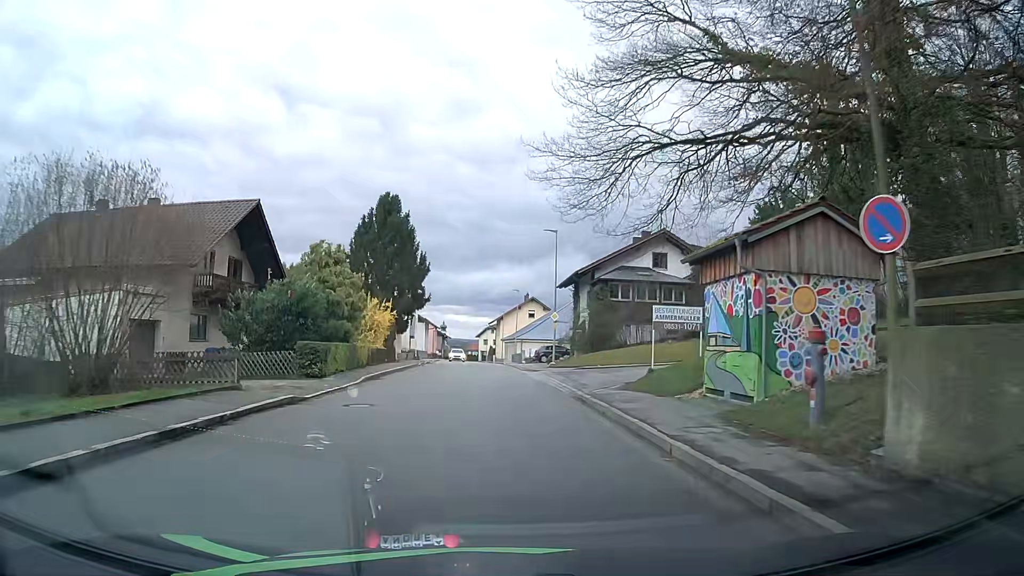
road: tertiary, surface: asphalt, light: Day
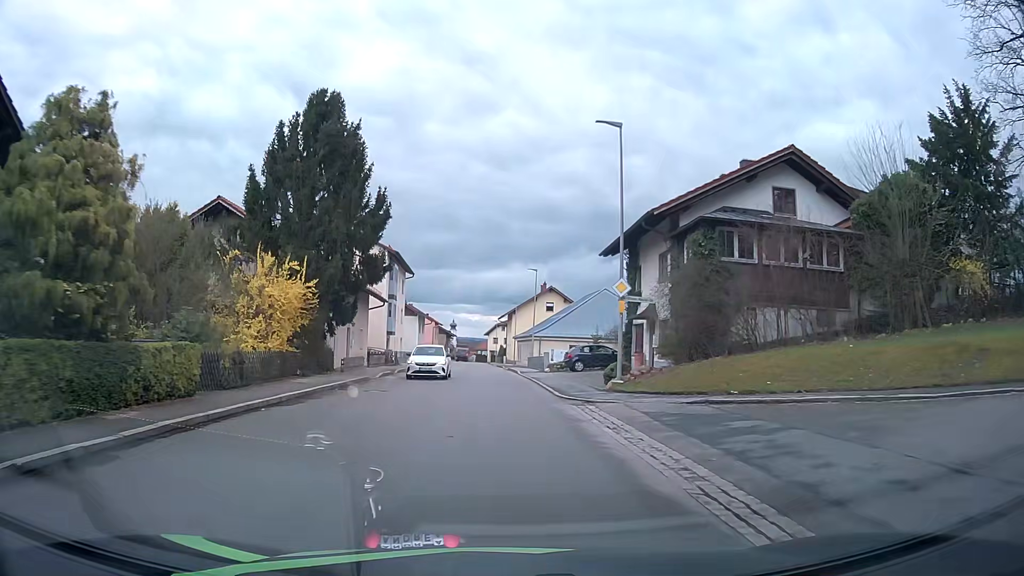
(-0.2, +19.4) m; -1°
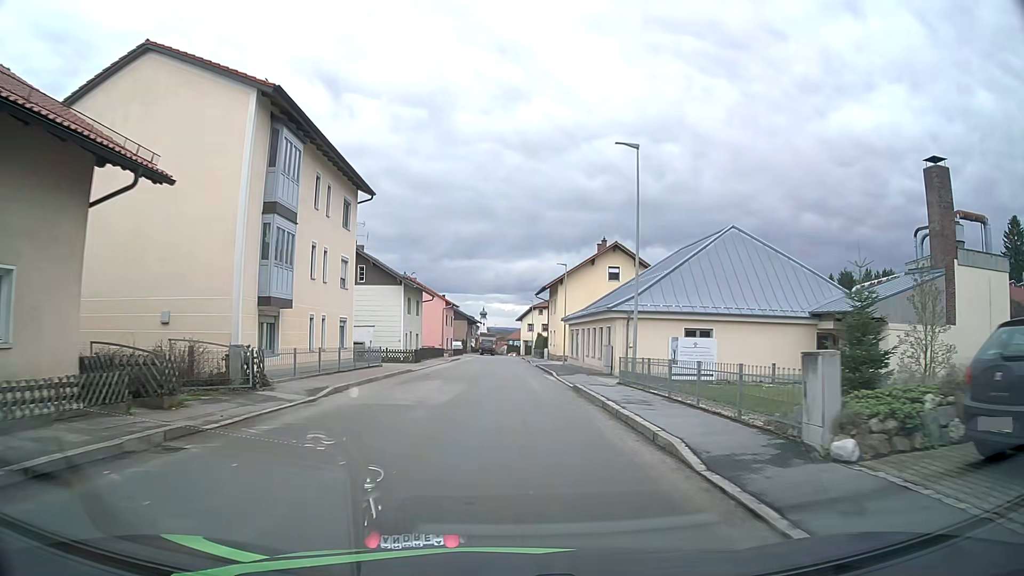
(-0.9, +32.1) m; -2°
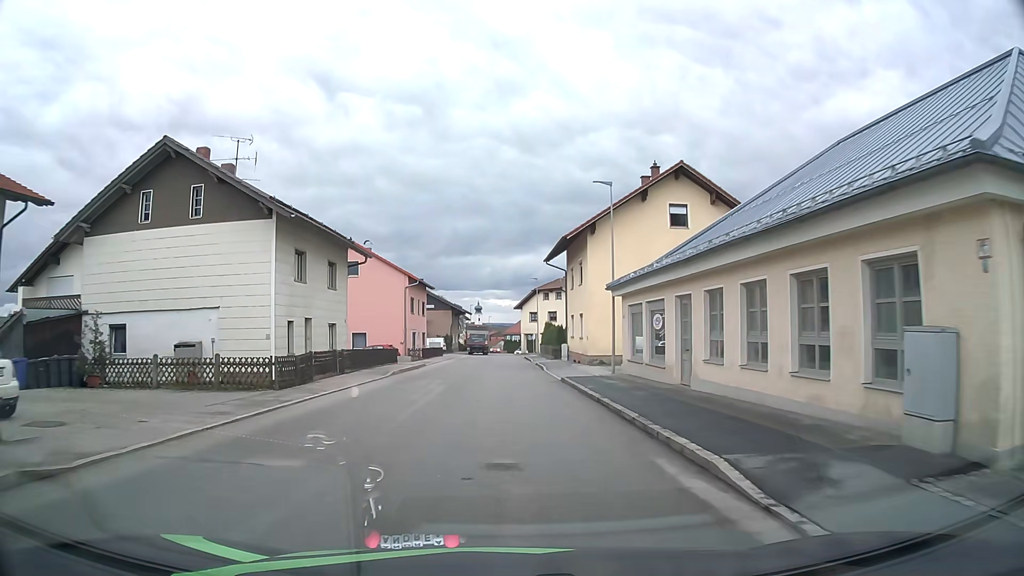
(-0.1, +25.8) m; -1°
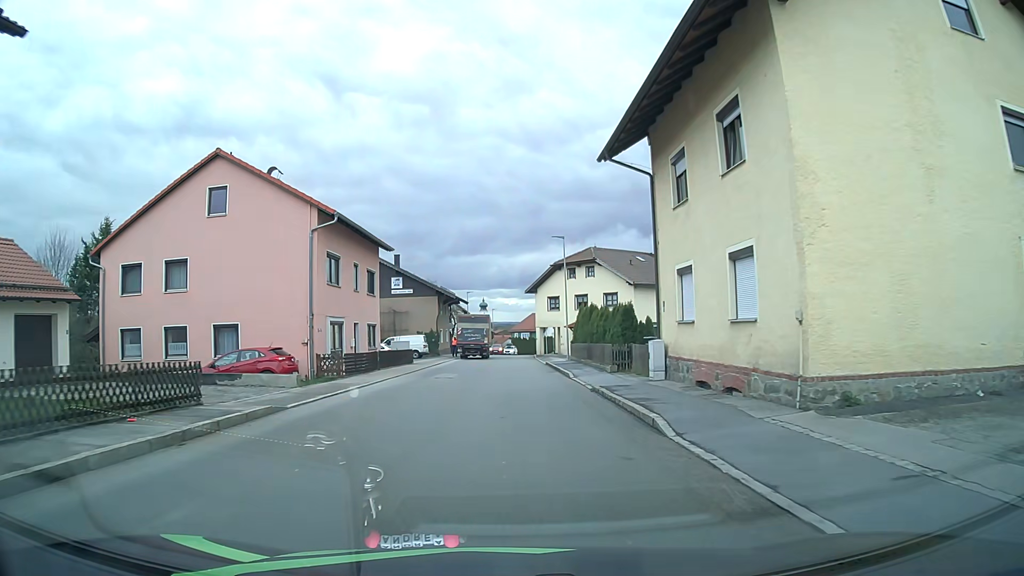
(0.0, +26.0) m; 0°
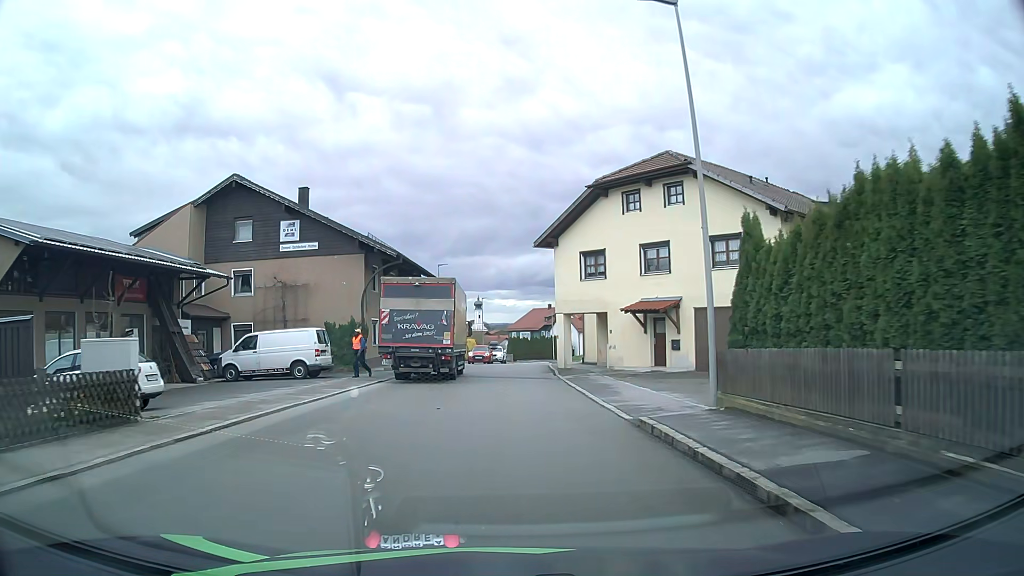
(-0.1, +31.0) m; 0°
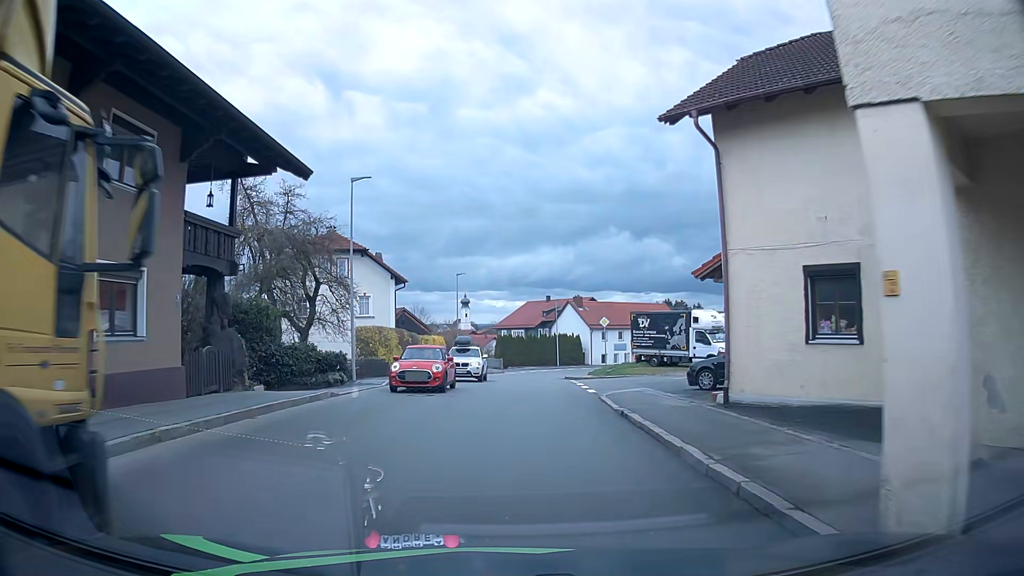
(+0.1, +28.5) m; 0°
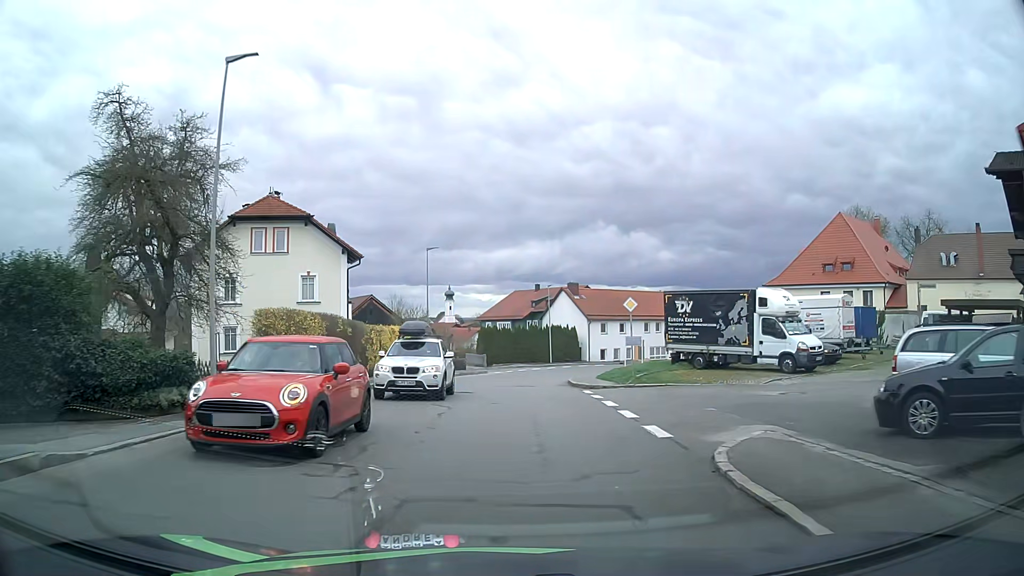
(+0.3, +11.6) m; +1°
(0, +10) (+1, +20) (+1, +30) (+2, +40) (+5, +50) (+10, +58) (+16, +66) (+23, +73) (+31, +79) (+39, +86) m
